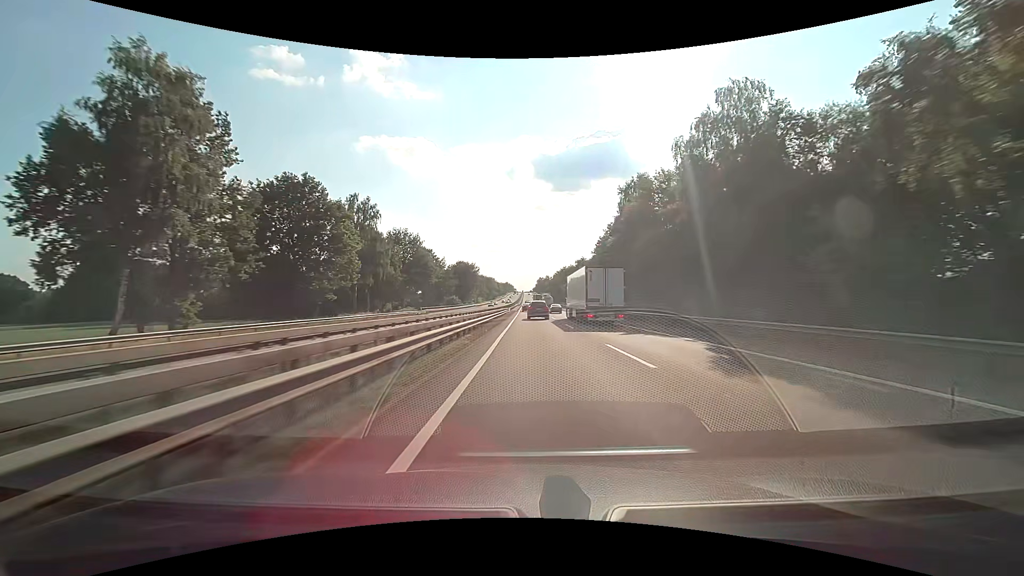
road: motorway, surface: asphalt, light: Day
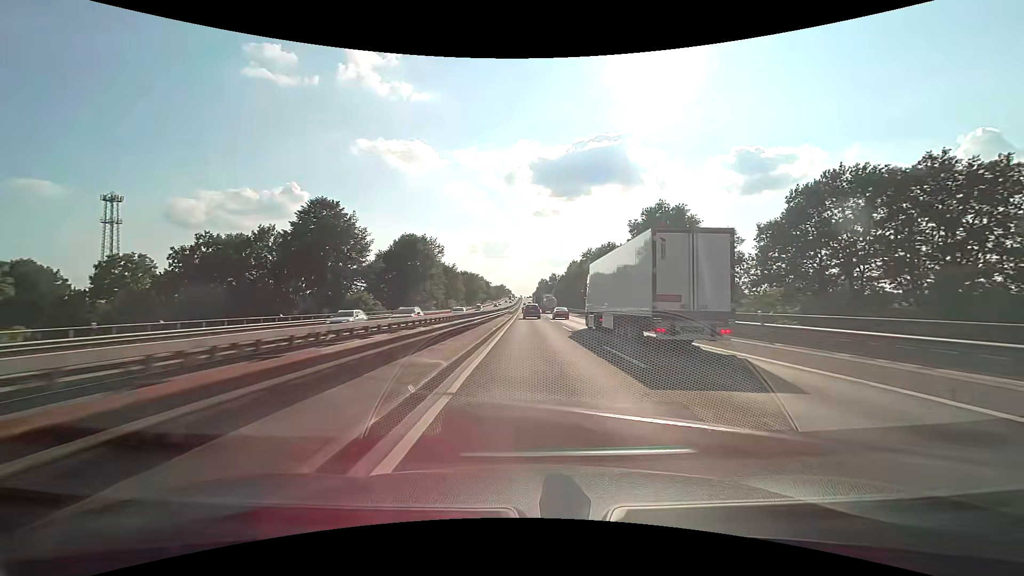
(+0.3, +89.4) m; 0°
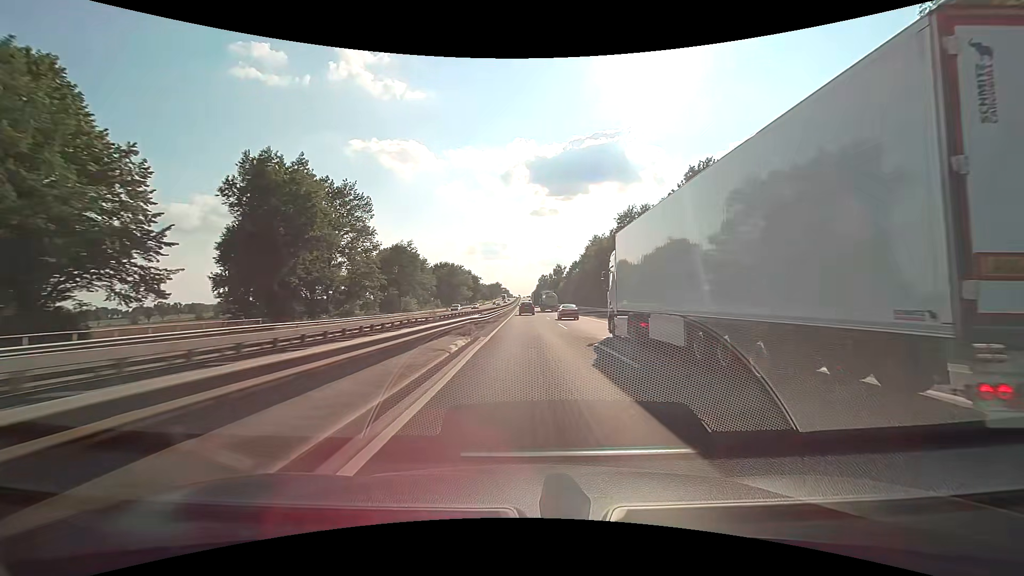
(+0.2, +54.7) m; 0°
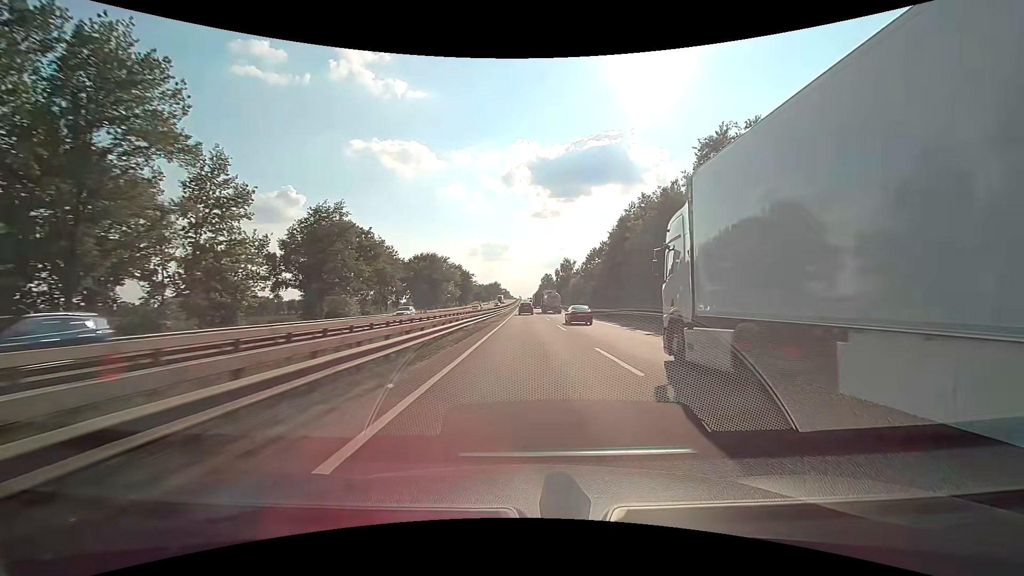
(0.0, +36.8) m; 0°
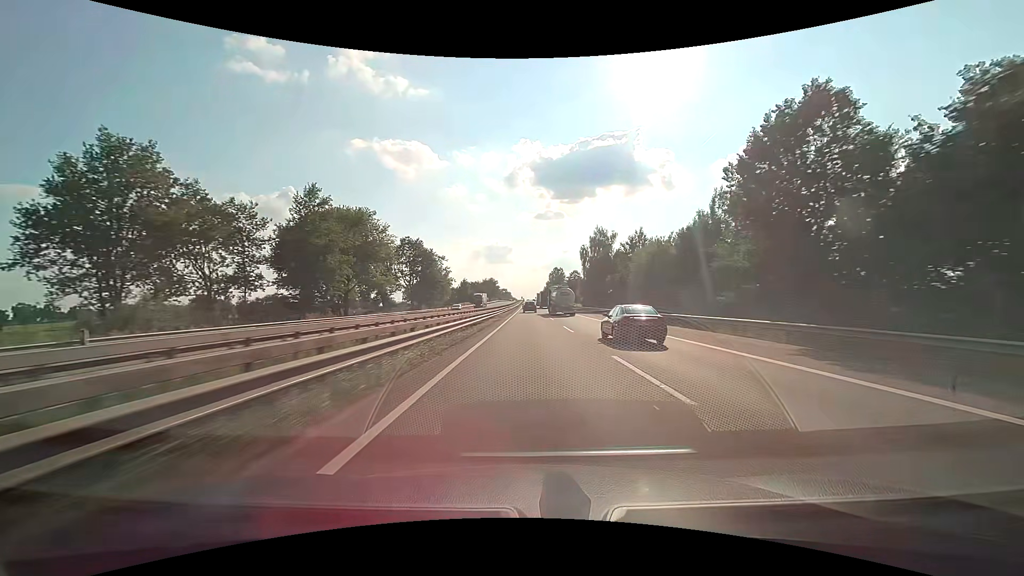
(-0.3, +74.2) m; 0°
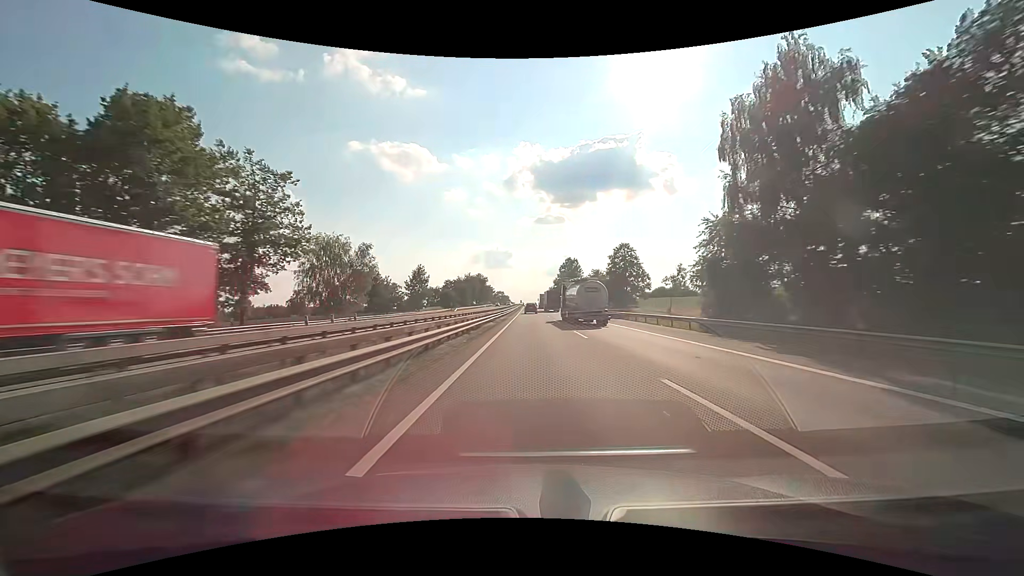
(-0.1, +75.6) m; 0°
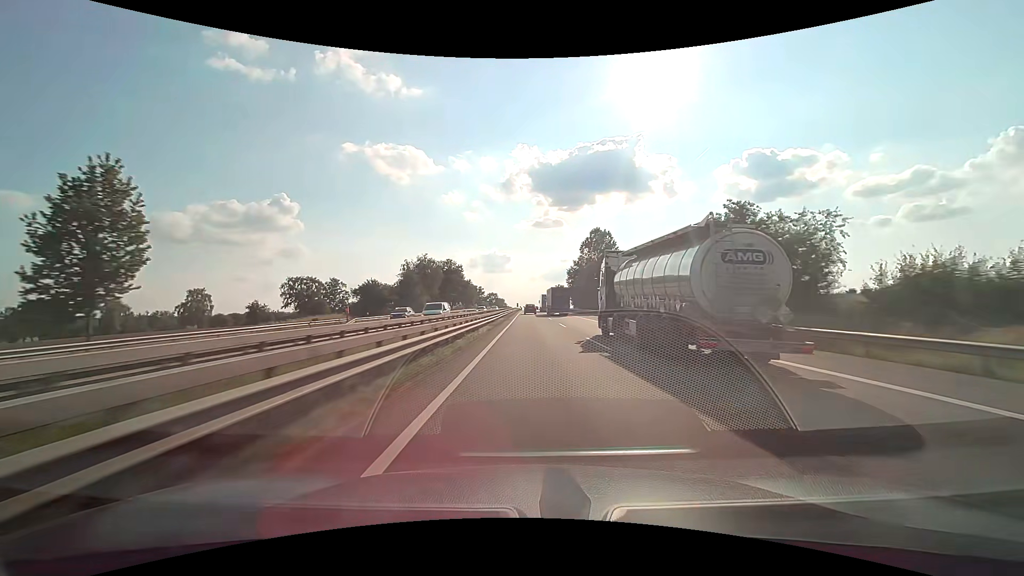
(+0.2, +77.4) m; 0°
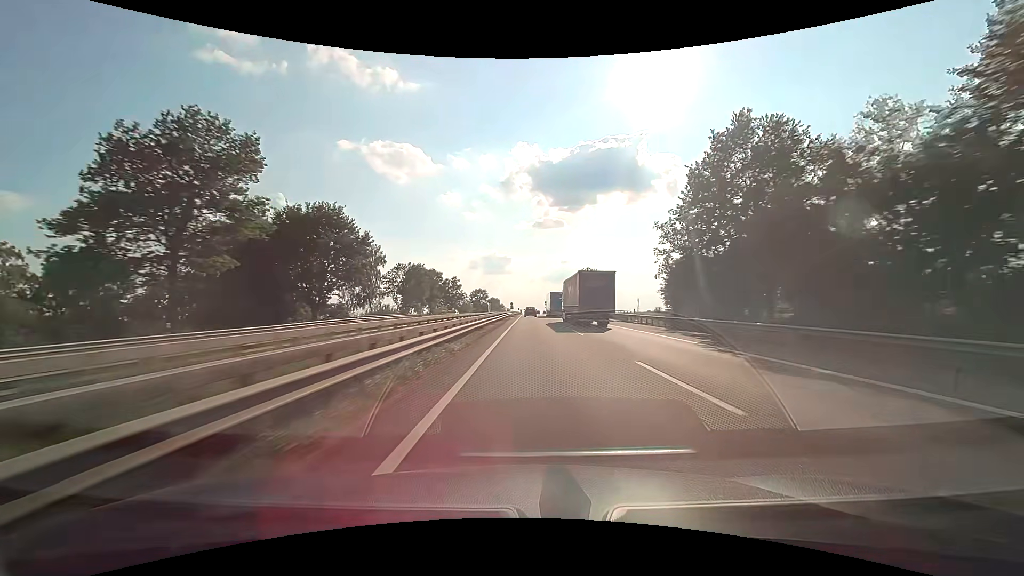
(0.0, +99.0) m; 0°
(0, +10) (0, +20) (0, +30) (0, +40) (0, +50) (0, +60) (0, +70) (0, +80) (0, +90) (0, +100) m
